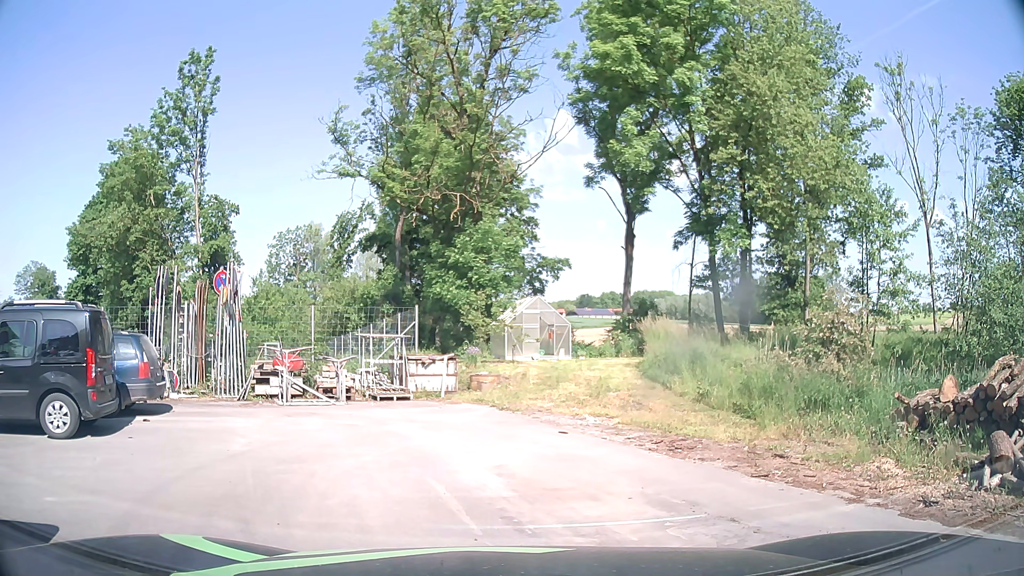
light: Day
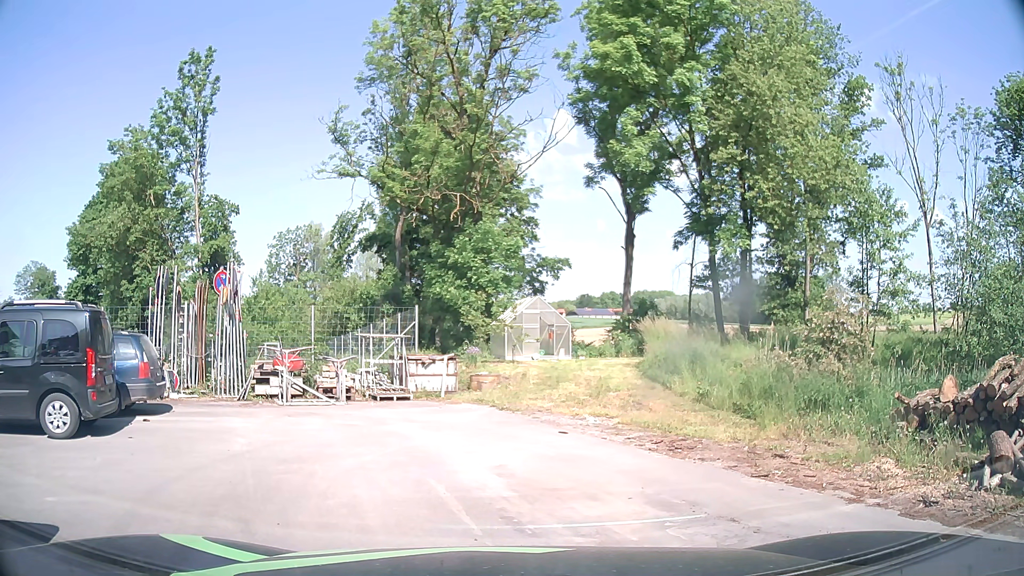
(0.0, 0.0) m; 0°
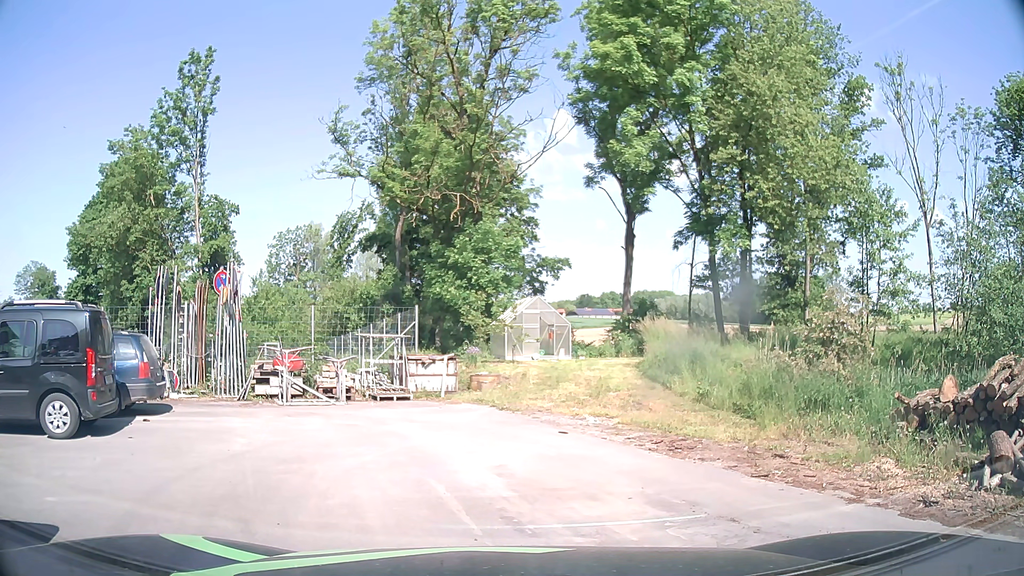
(0.0, 0.0) m; 0°
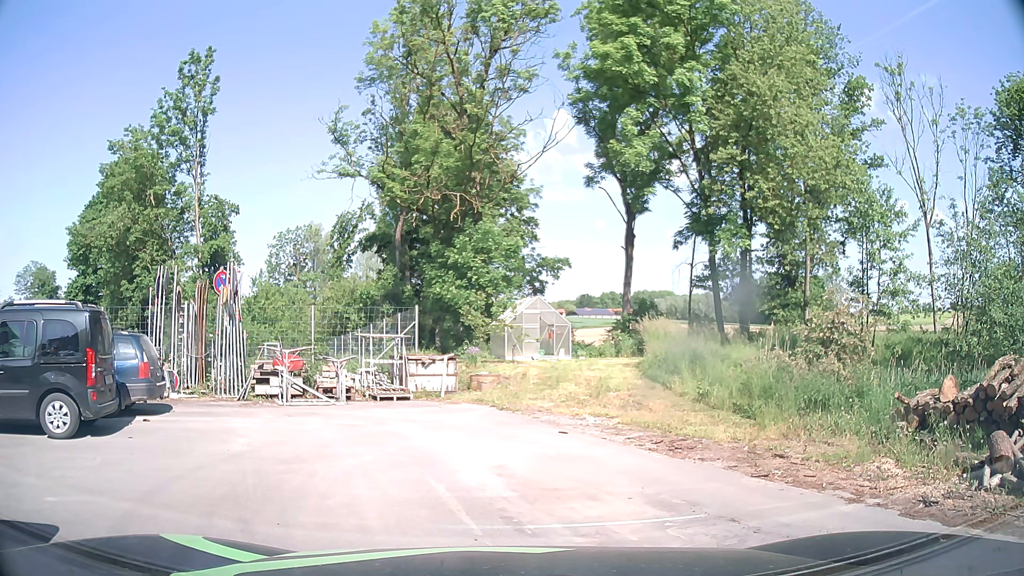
(0.0, 0.0) m; 0°
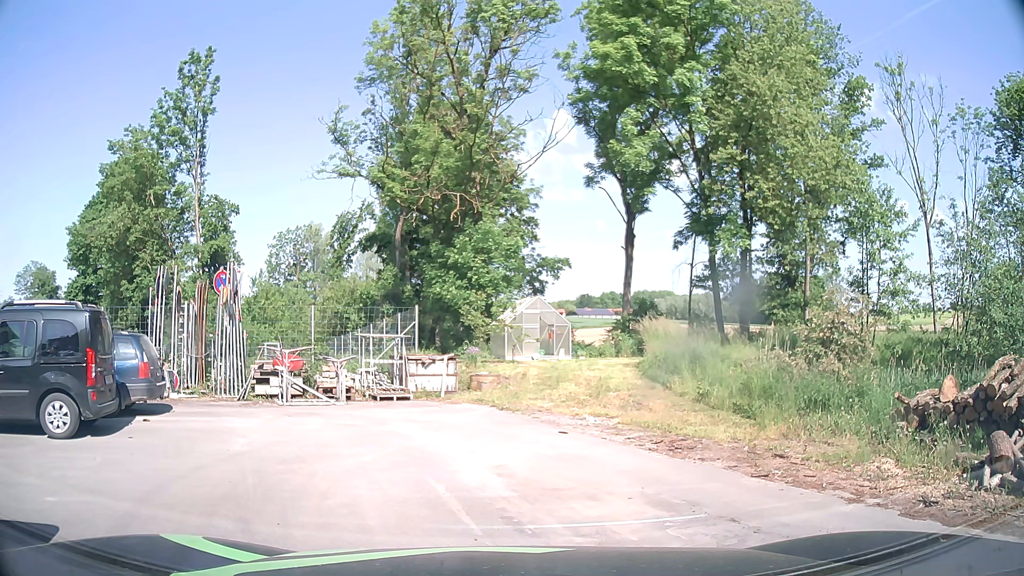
(0.0, 0.0) m; 0°
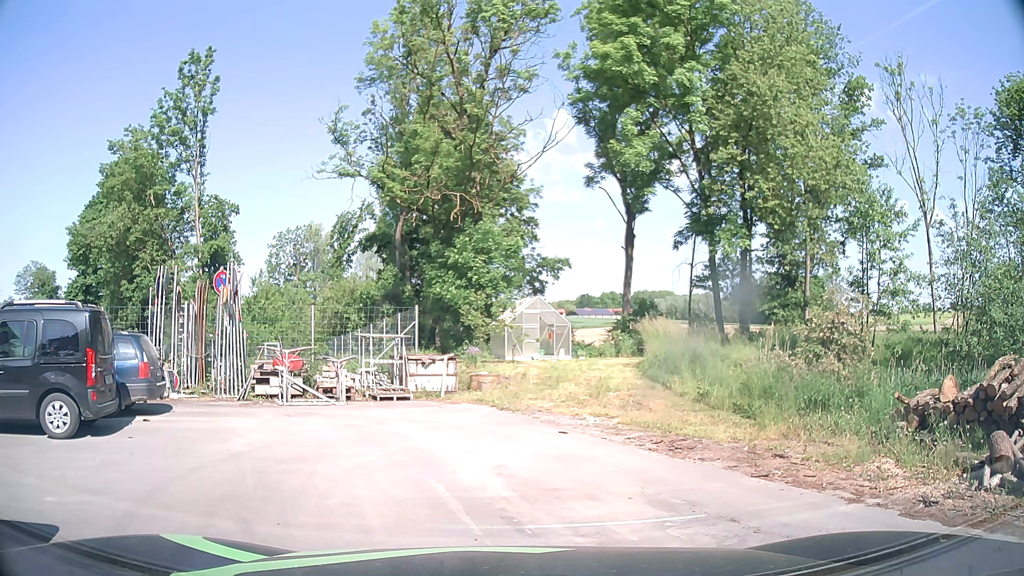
(0.0, 0.0) m; 0°
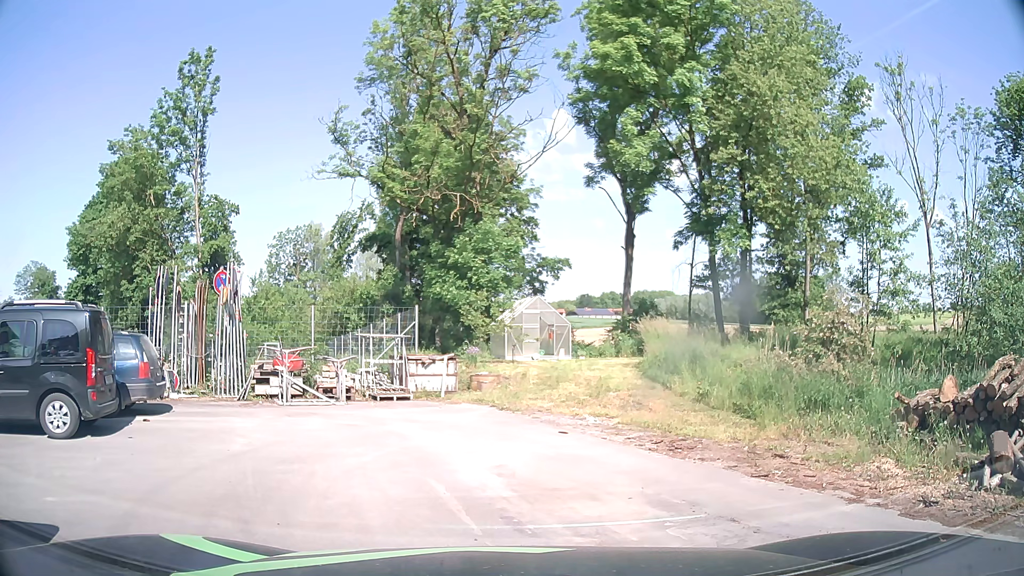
(0.0, 0.0) m; 0°
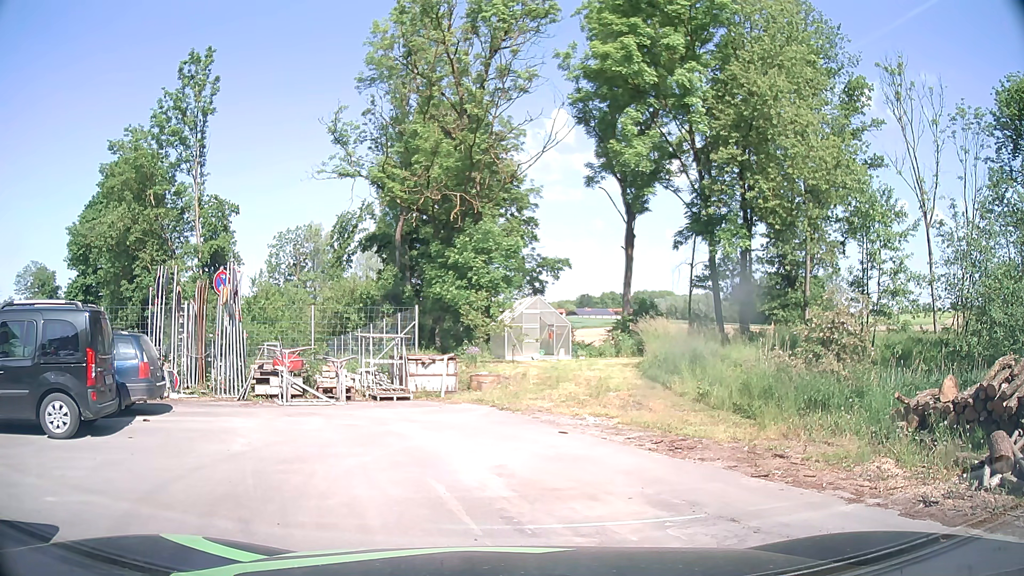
(0.0, 0.0) m; 0°
